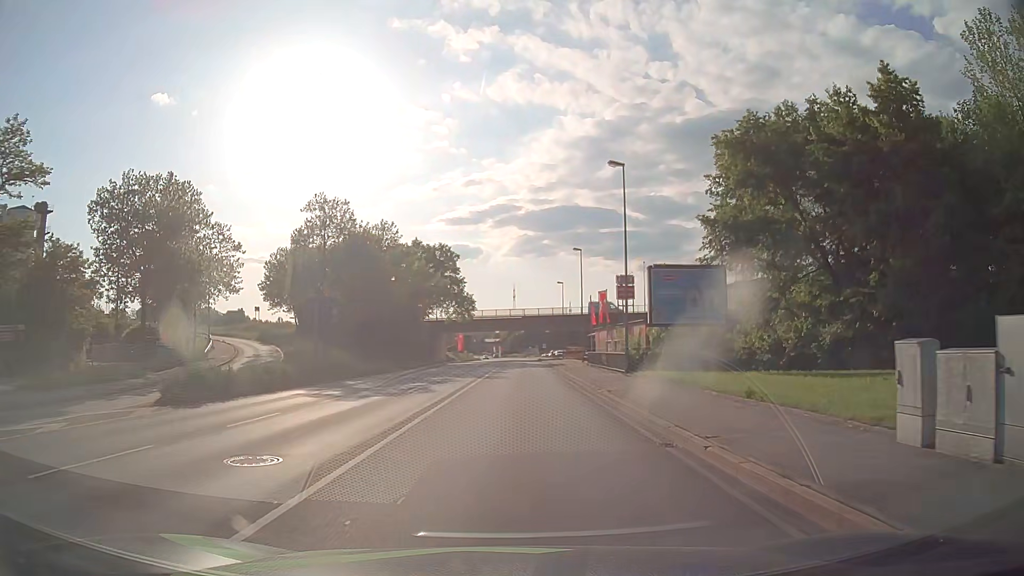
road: primary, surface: asphalt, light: Day
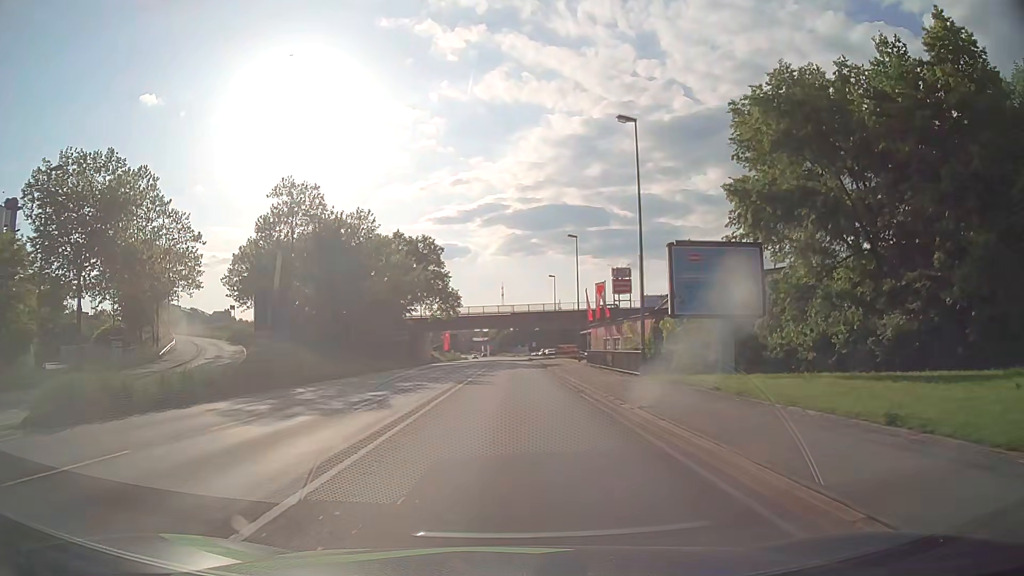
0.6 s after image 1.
(+0.1, +6.6) m; +1°
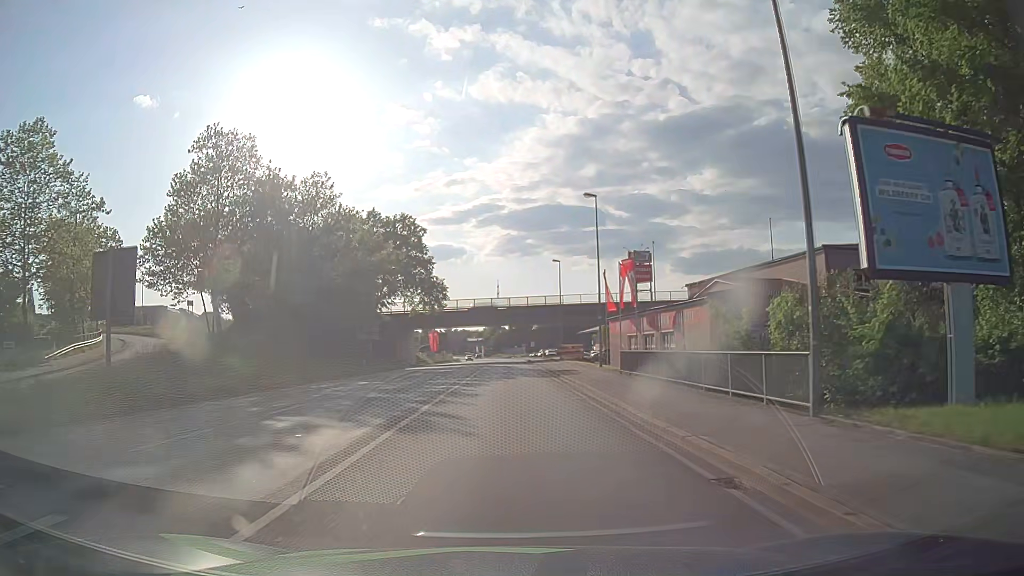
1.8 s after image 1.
(+0.1, +15.3) m; 0°
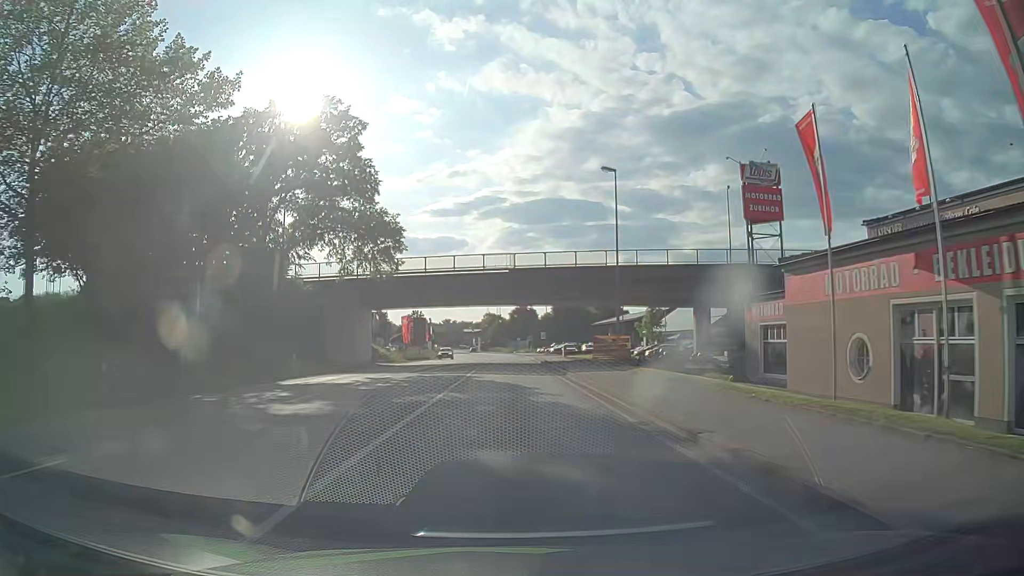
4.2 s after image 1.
(-0.1, +34.8) m; 0°
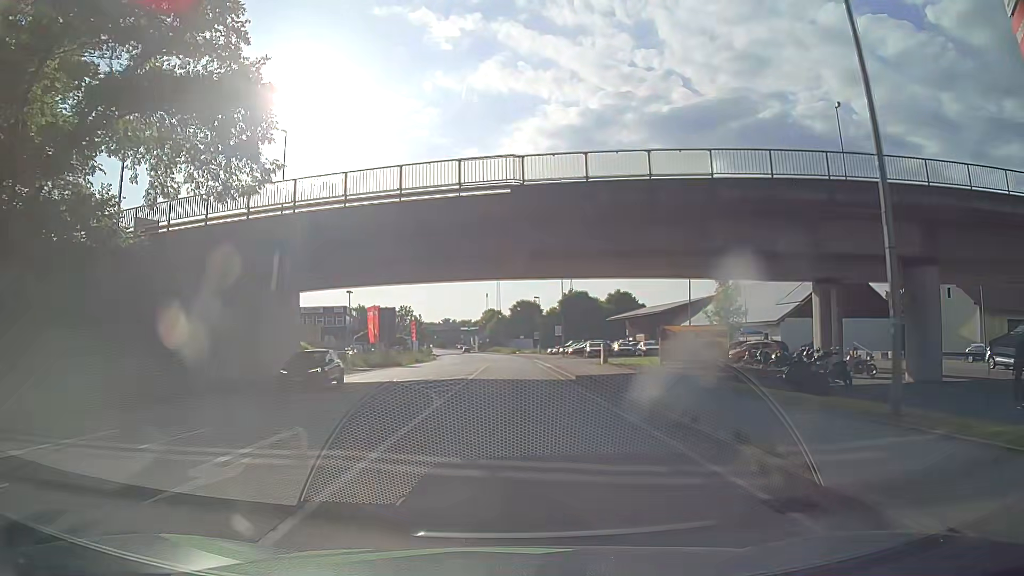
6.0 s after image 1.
(-0.1, +25.4) m; 0°
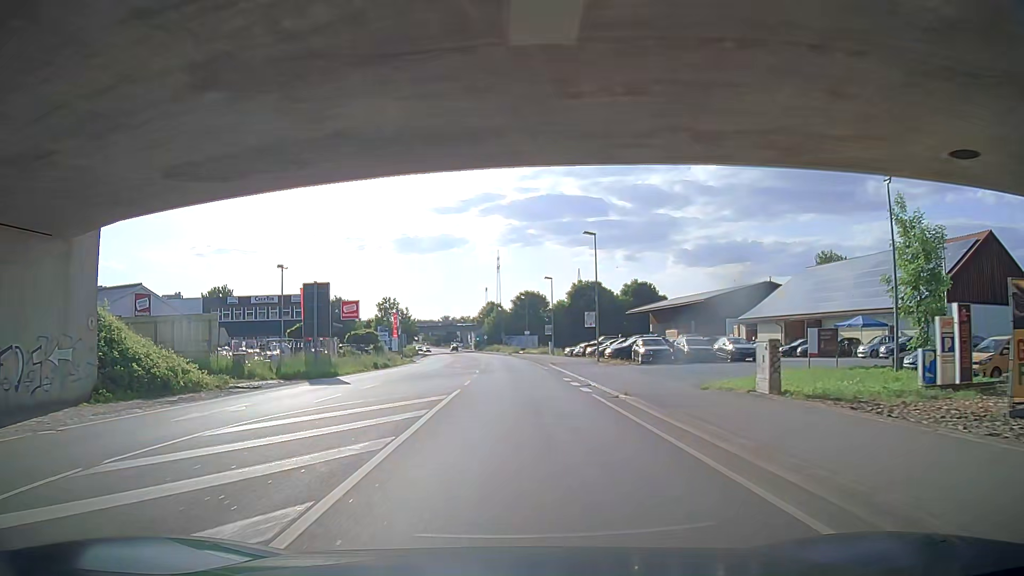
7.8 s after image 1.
(+0.1, +24.8) m; 0°
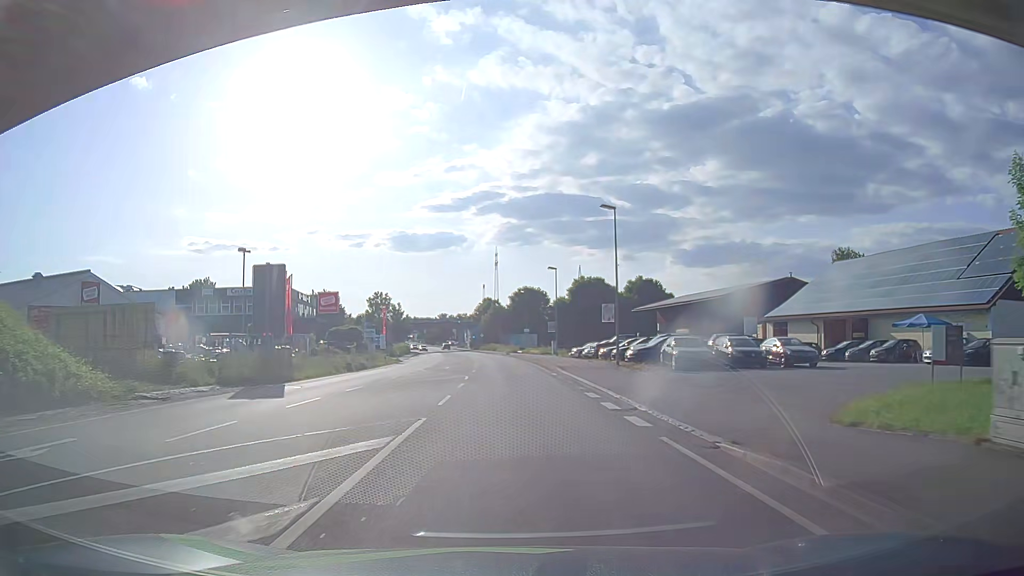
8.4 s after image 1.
(+0.1, +8.2) m; +1°
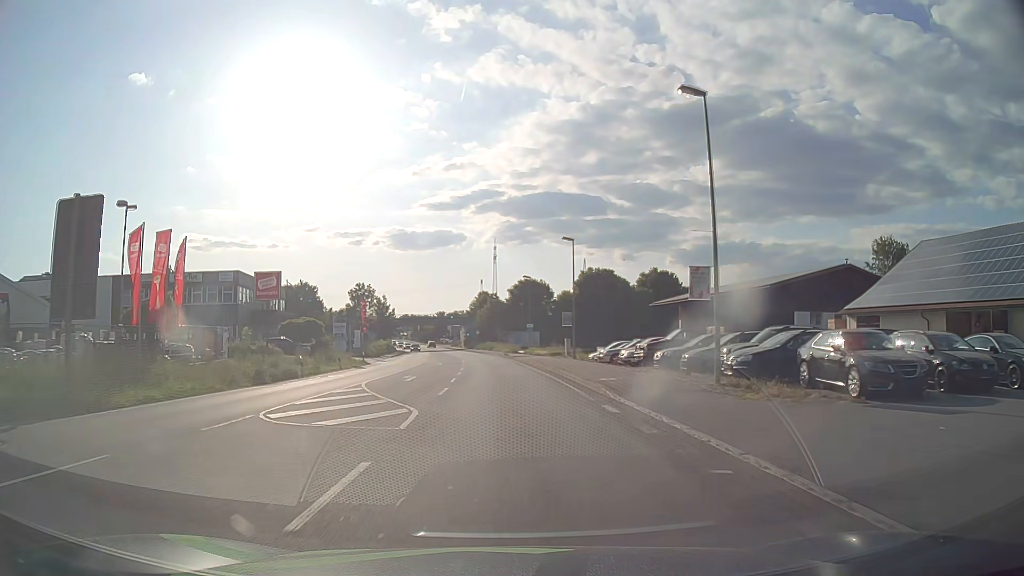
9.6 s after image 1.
(0.0, +16.4) m; -1°
(0, +10) (0, +20) (0, +30) (-1, +40) (-1, +50) (-2, +60) (-3, +70) (-4, +80) (-5, +90) (-6, +100) m
